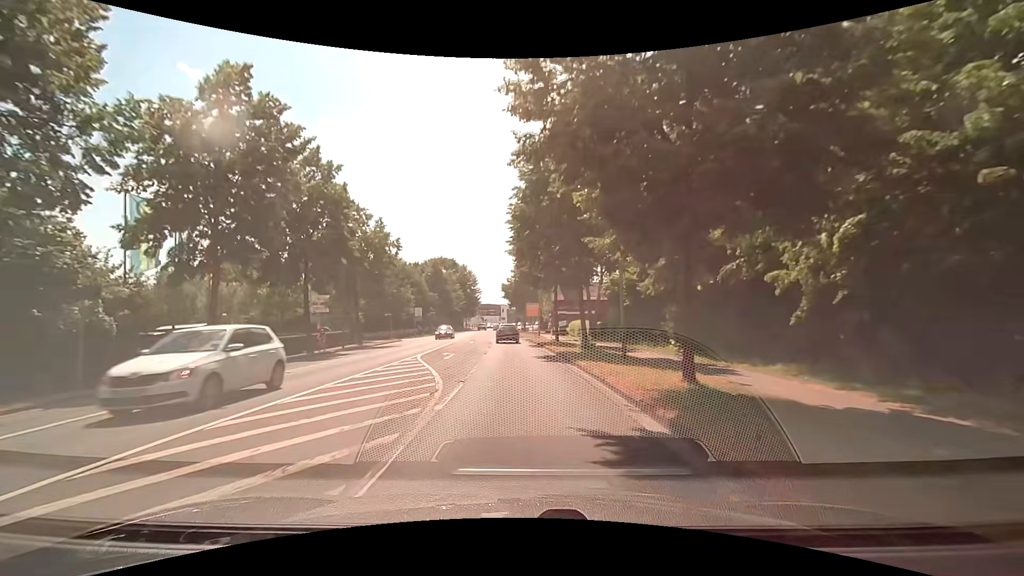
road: secondary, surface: asphalt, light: Day
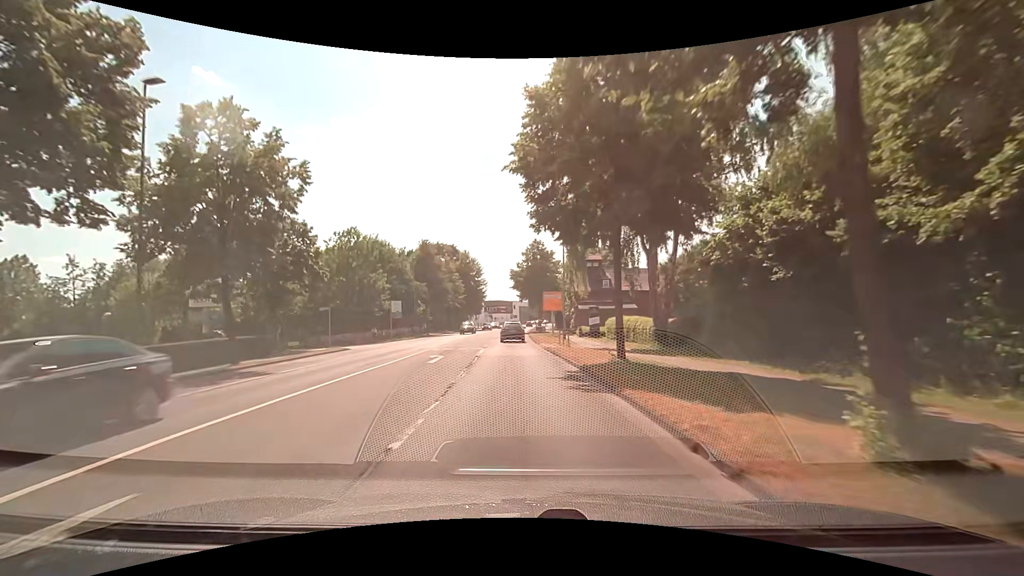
(0.0, +20.6) m; -1°
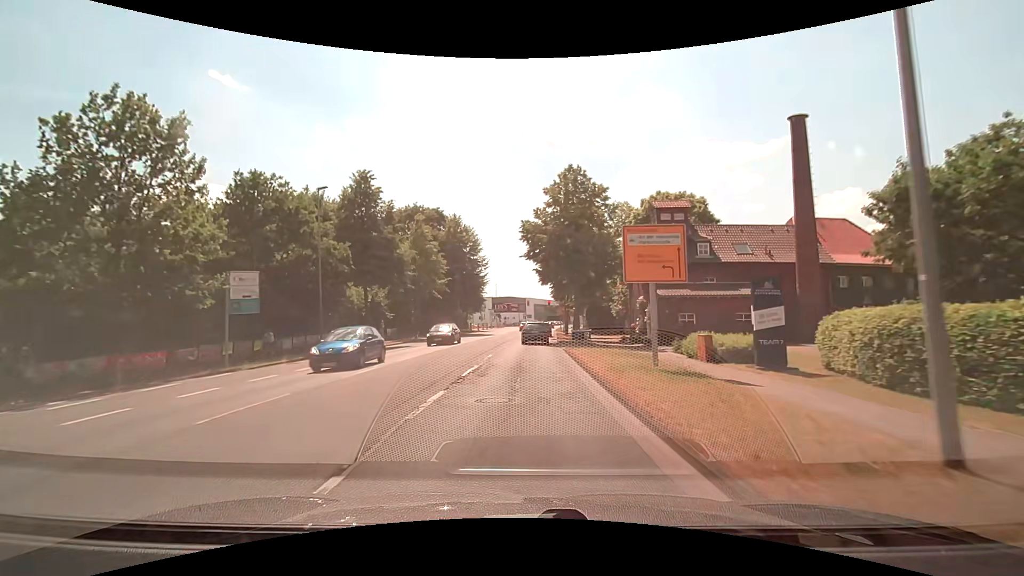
(-0.9, +33.8) m; -2°
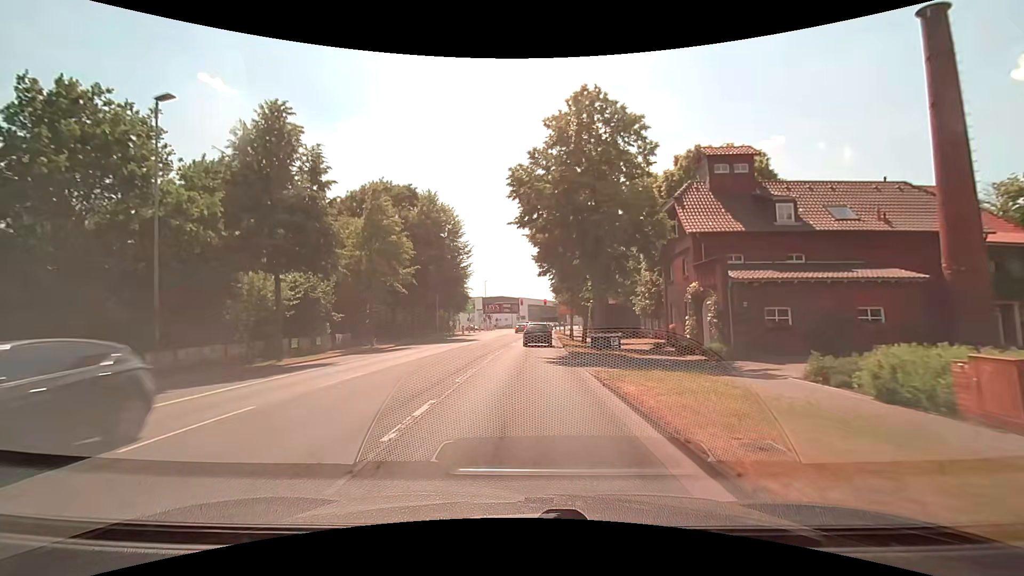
(+0.2, +12.9) m; +1°
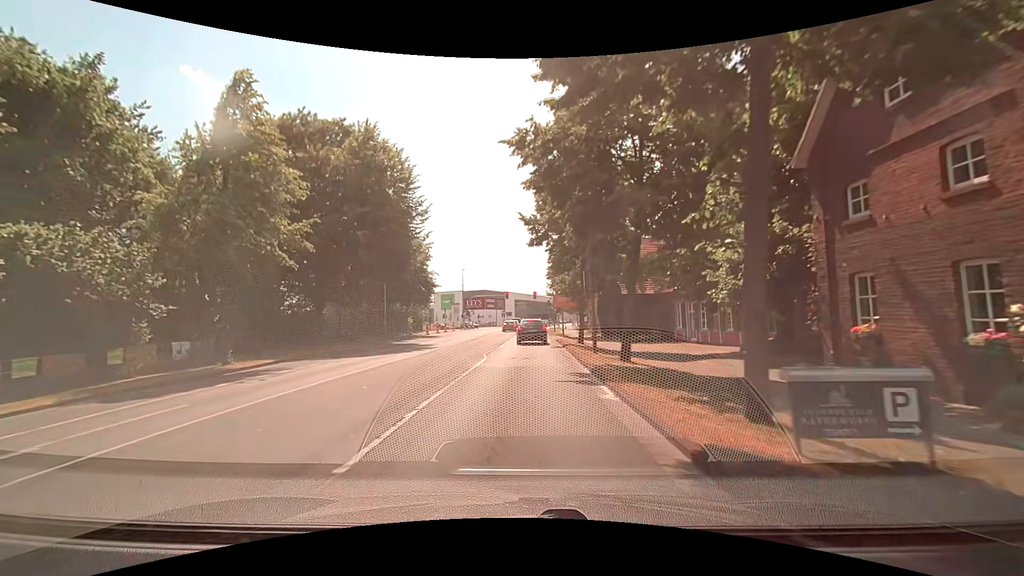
(+0.3, +17.6) m; +2°
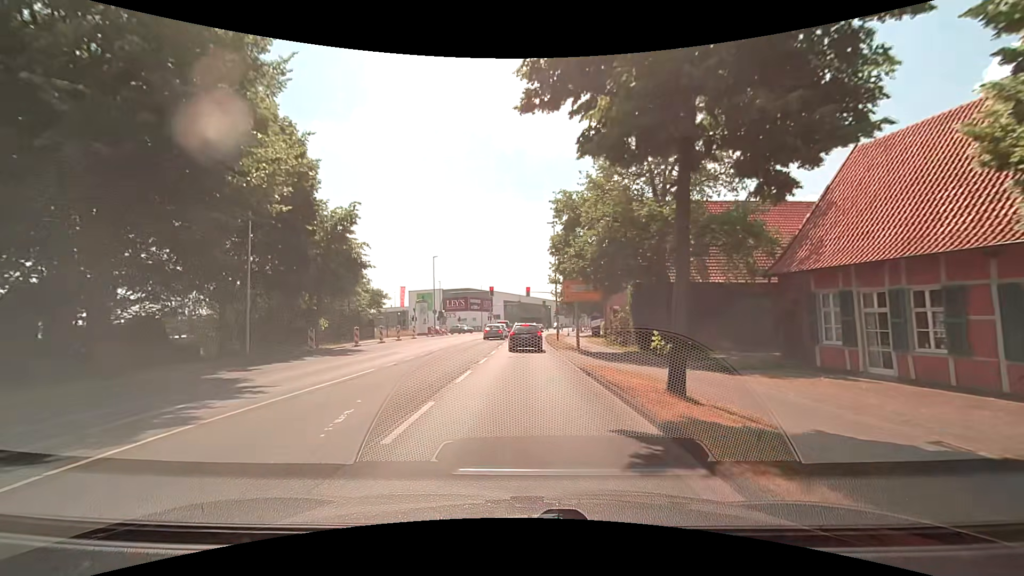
(+0.1, +20.1) m; +1°
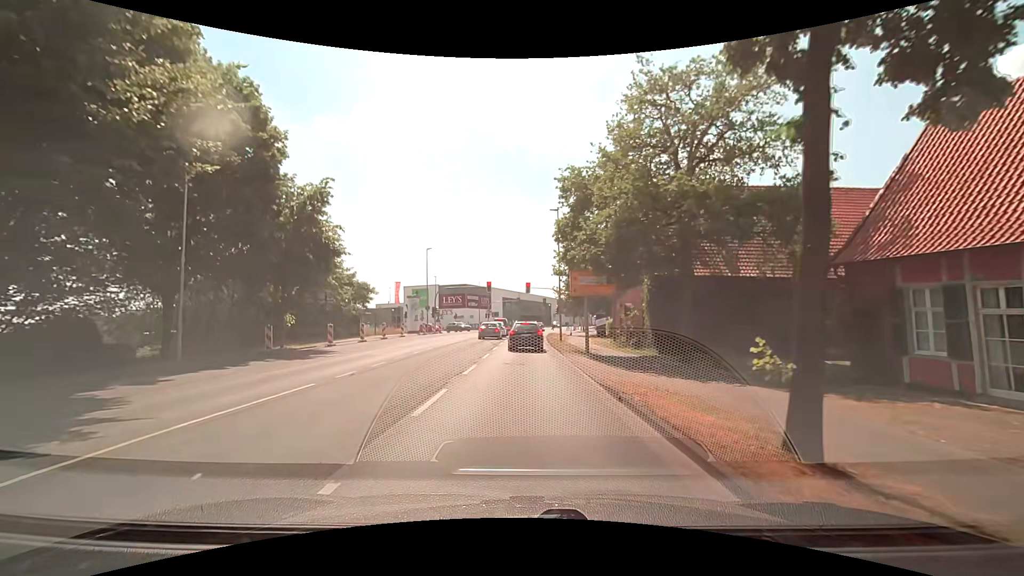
(-0.1, +4.4) m; -1°
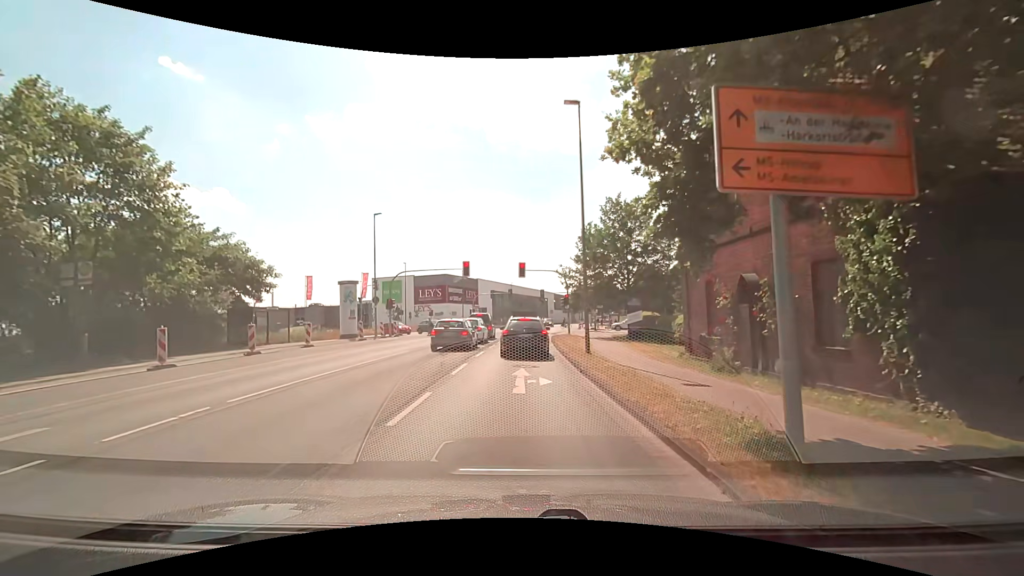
(+0.1, +18.6) m; +1°
(0, +10) (0, +20) (0, +30) (+1, +40) (+1, +50) (+2, +60) (+4, +70) (+6, +80) (+7, +90) (+9, +99) m
